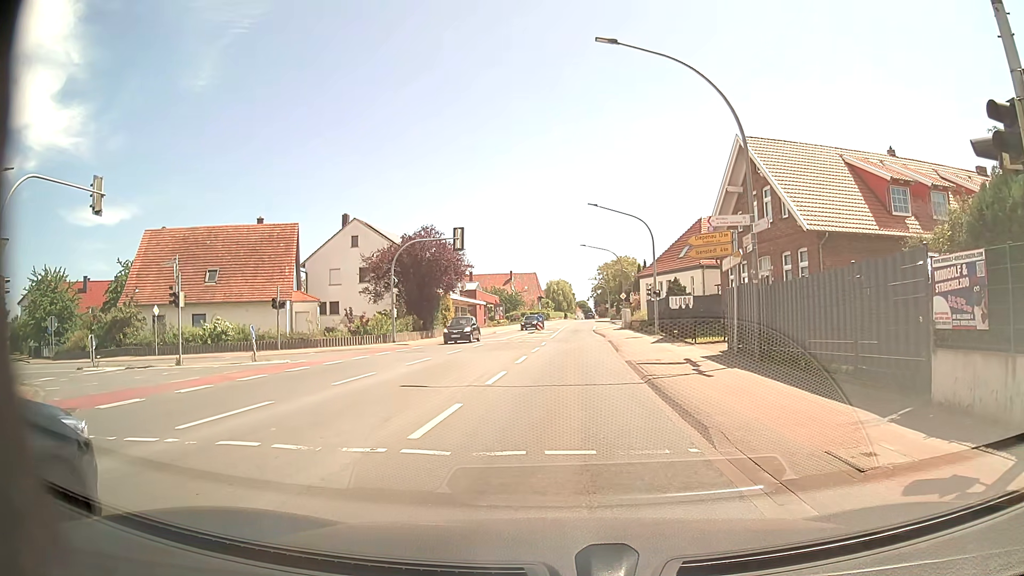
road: primary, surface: asphalt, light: Day
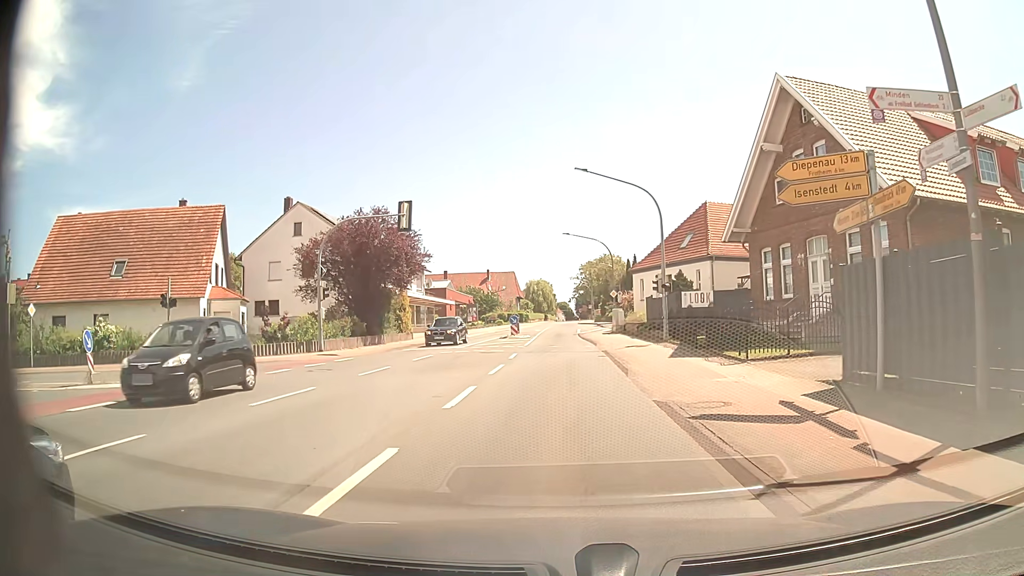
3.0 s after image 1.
(+0.1, +10.0) m; +1°
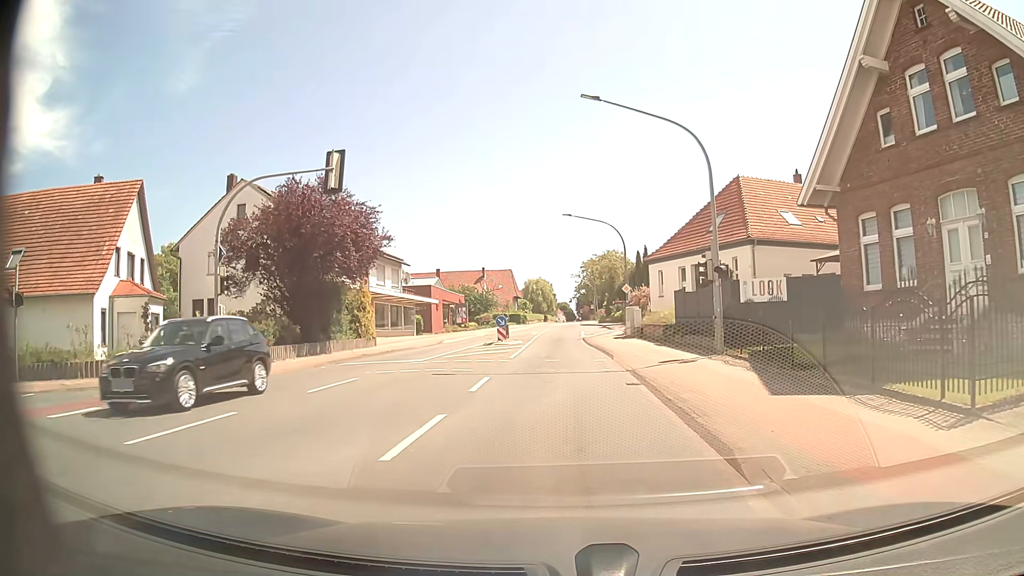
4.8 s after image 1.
(+0.1, +10.1) m; +1°
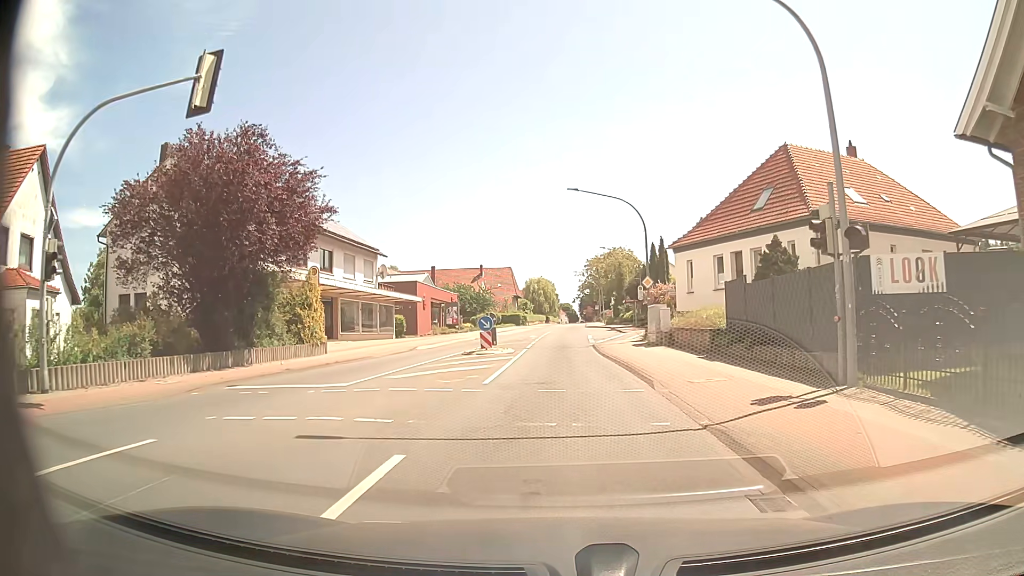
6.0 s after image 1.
(-0.2, +9.0) m; -1°
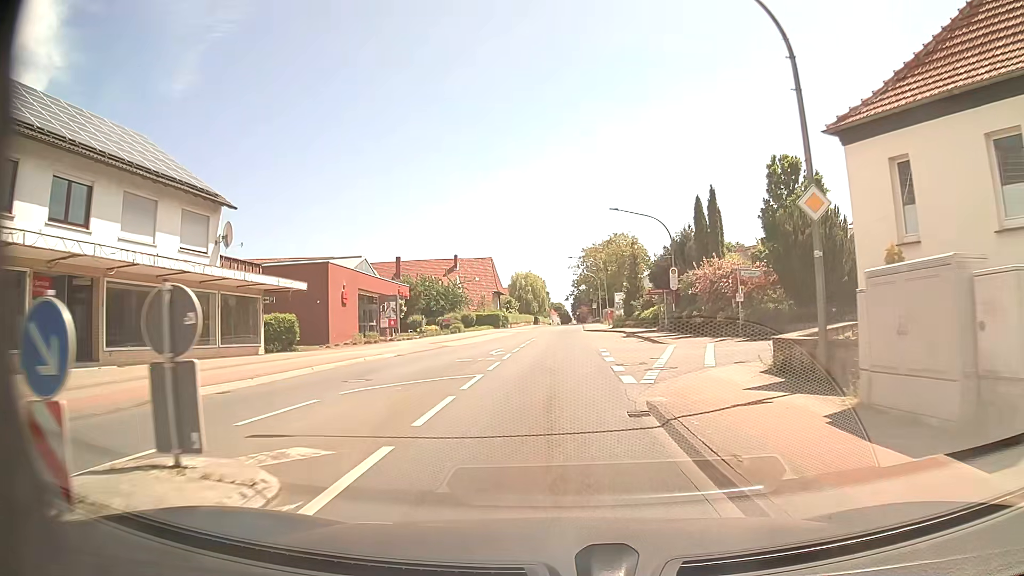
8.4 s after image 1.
(+0.3, +23.4) m; +1°
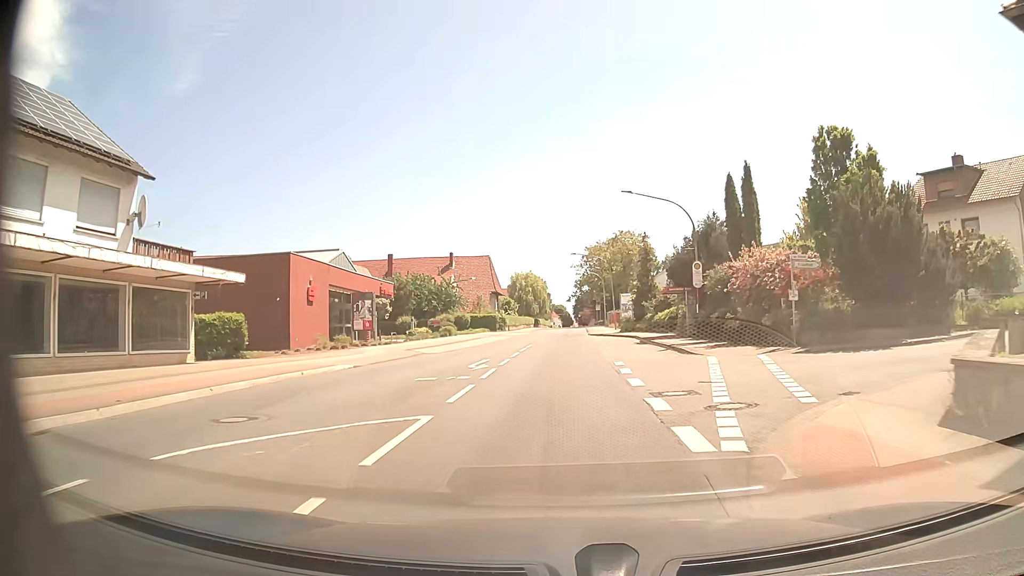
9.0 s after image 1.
(0.0, +6.6) m; 0°
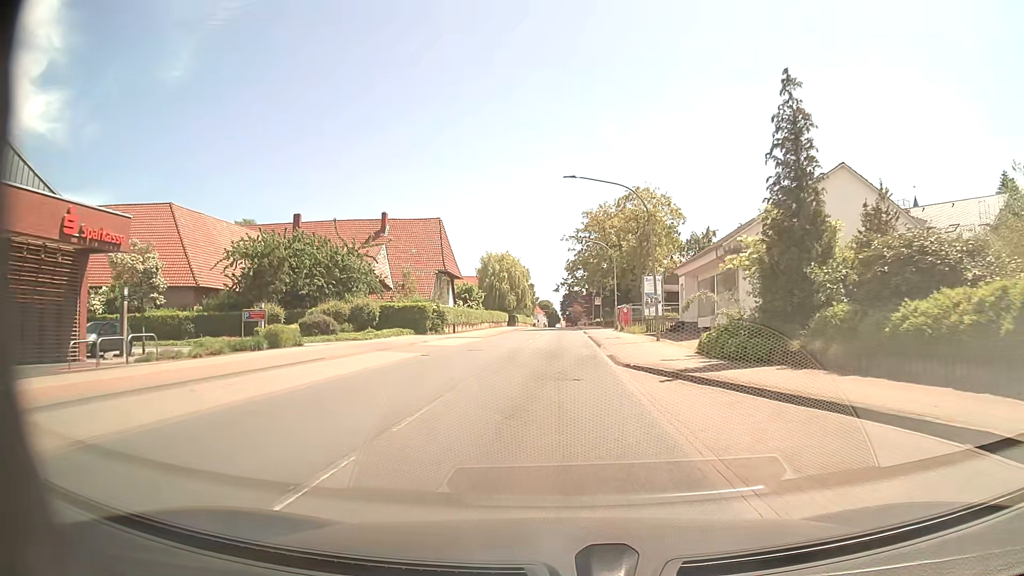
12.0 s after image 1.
(+0.3, +35.4) m; 0°
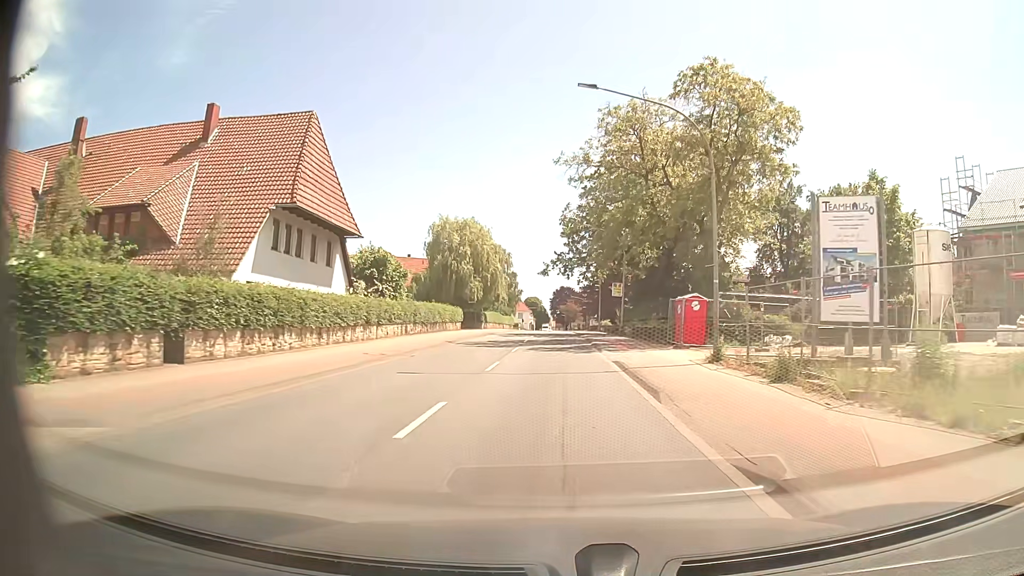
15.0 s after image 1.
(+0.5, +37.4) m; +1°
(0, +10) (0, +20) (0, +30) (0, +40) (0, +50) (0, +60) (0, +70) (0, +80) (0, +90) (0, +100) m
